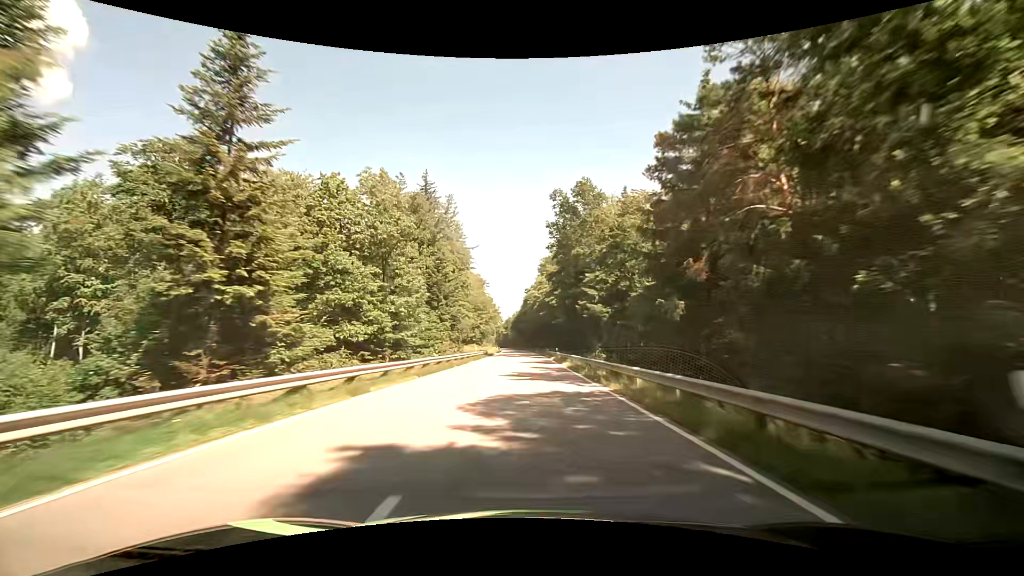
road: secondary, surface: asphalt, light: Day
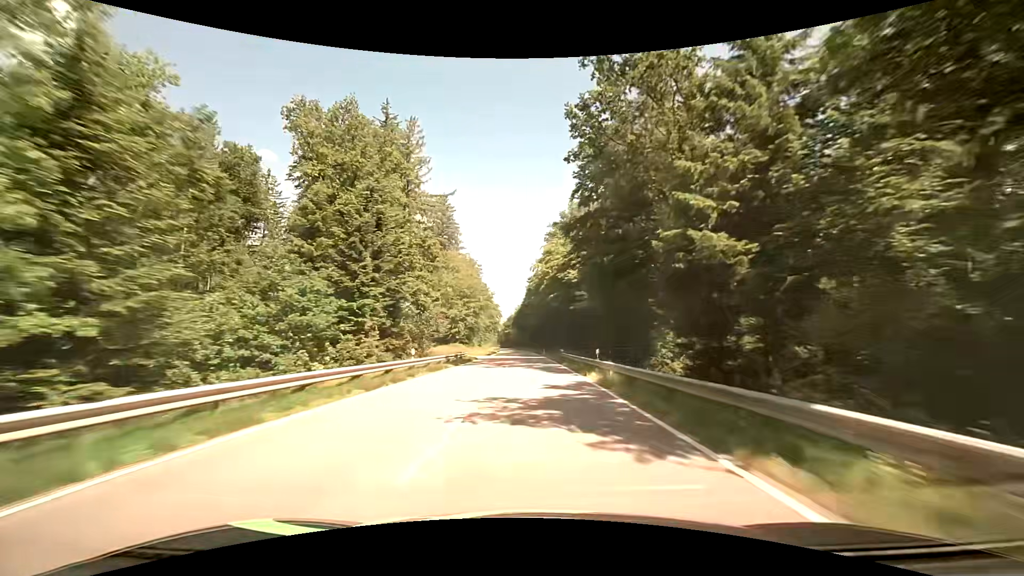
(-0.2, +31.7) m; 0°
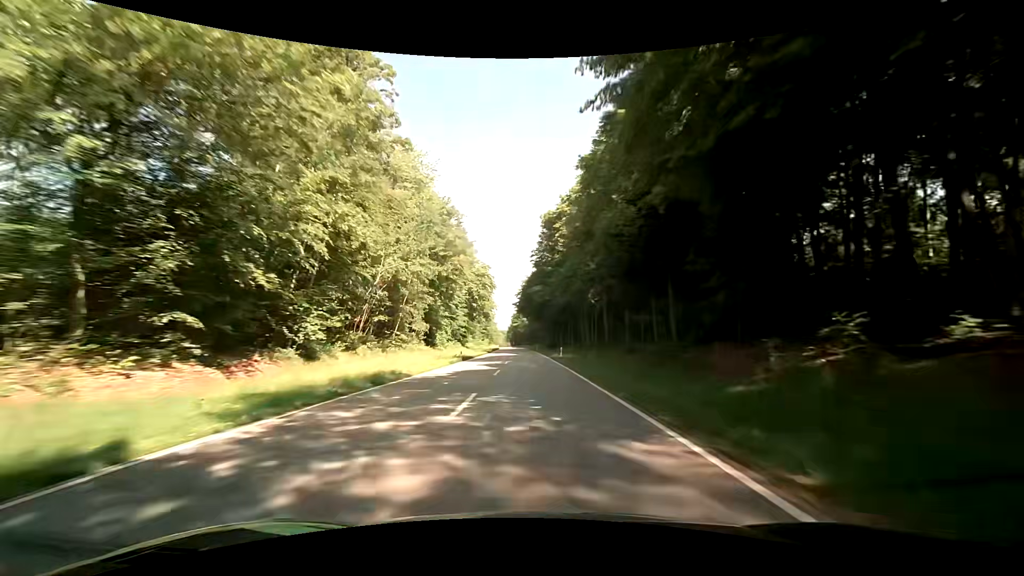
(-1.7, +79.4) m; -2°
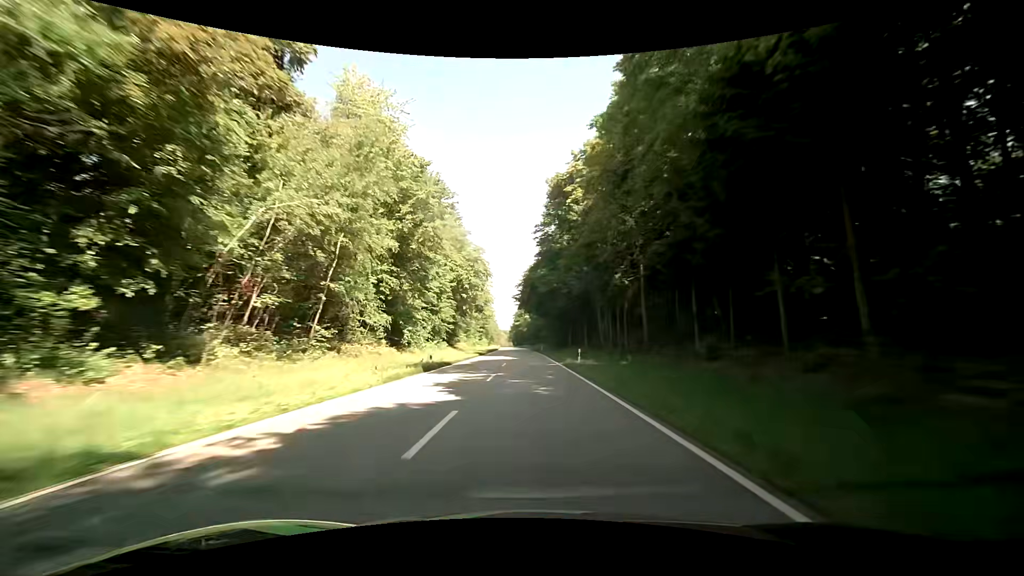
(+0.1, +15.4) m; 0°
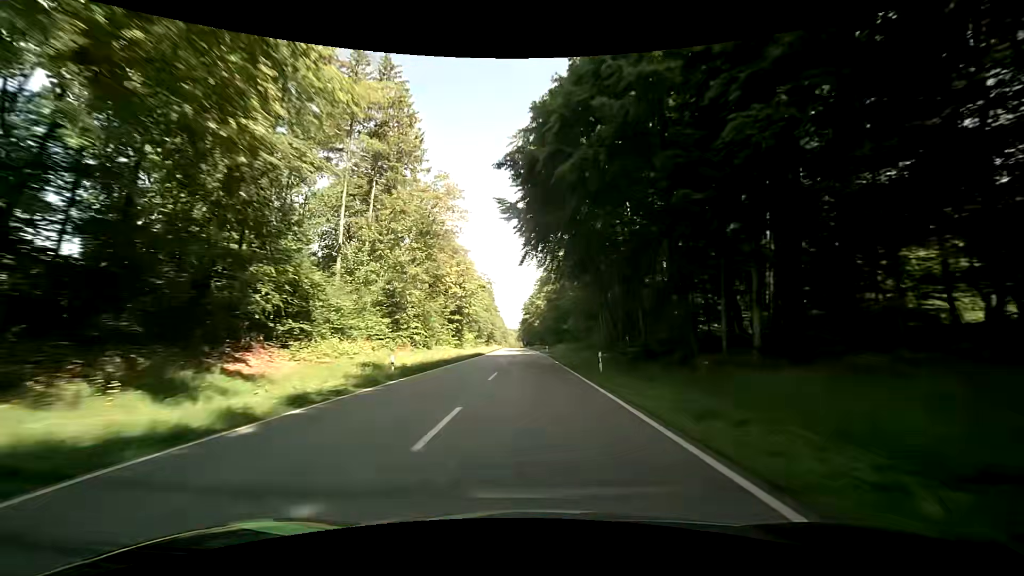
(-1.0, +59.4) m; -1°
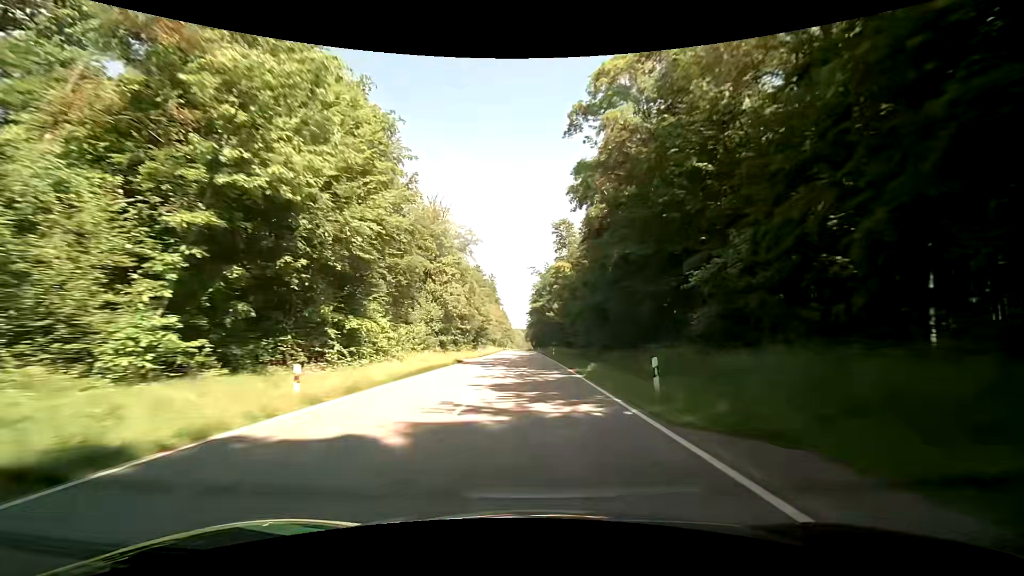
(-0.9, +57.4) m; -2°
